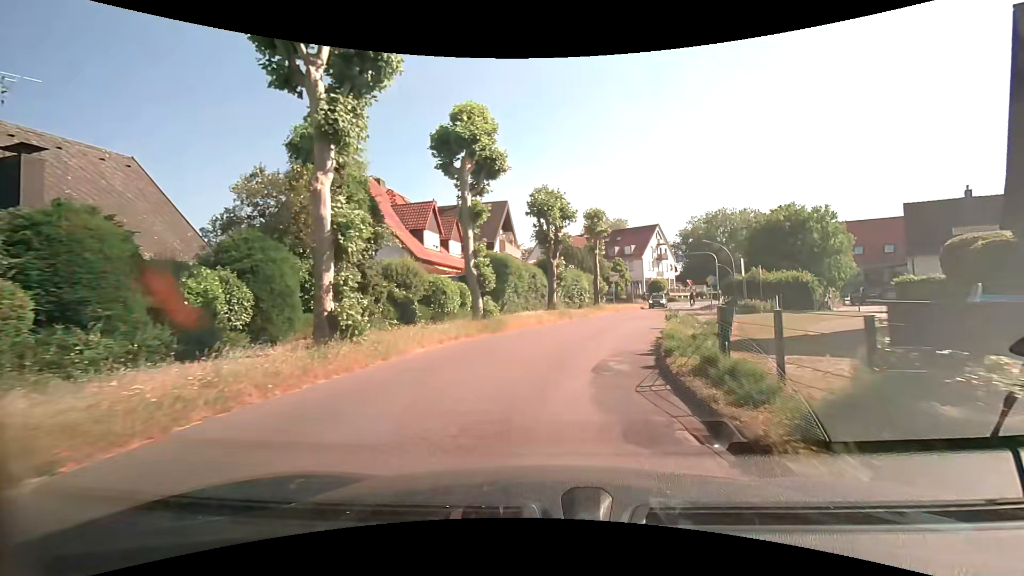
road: tertiary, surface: asphalt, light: Day
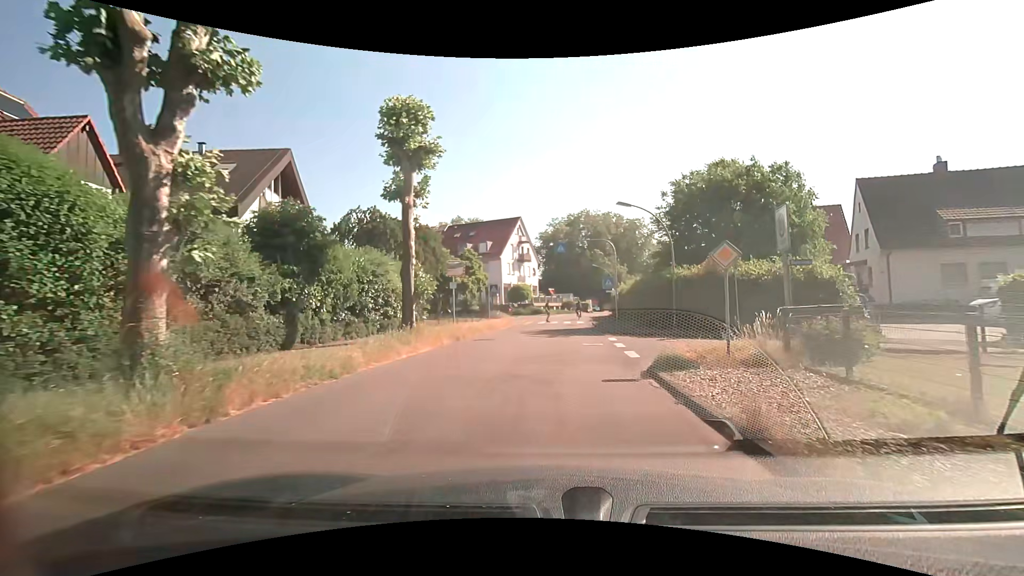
(+3.2, +22.7) m; +16°
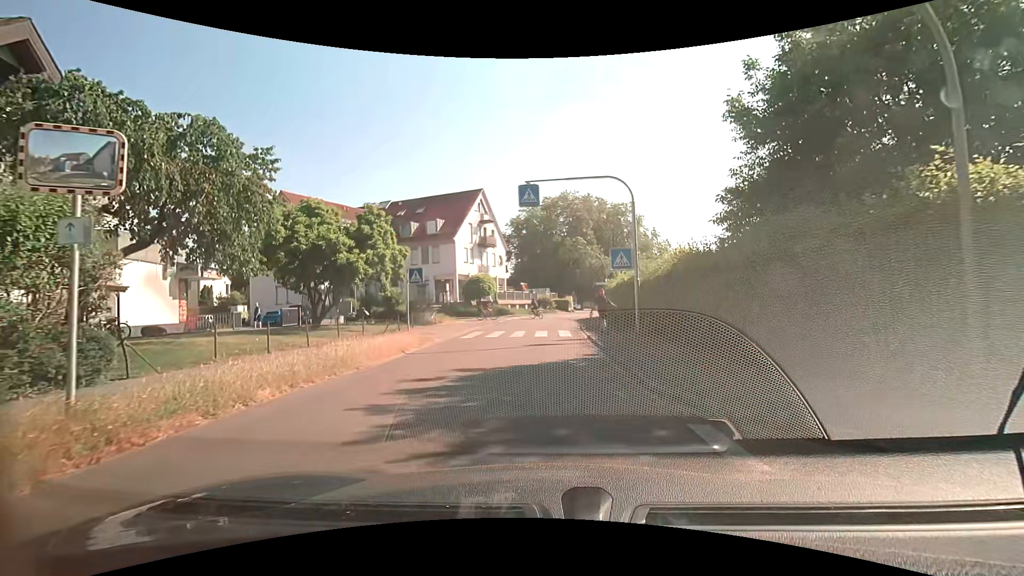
(+1.0, +17.2) m; +4°
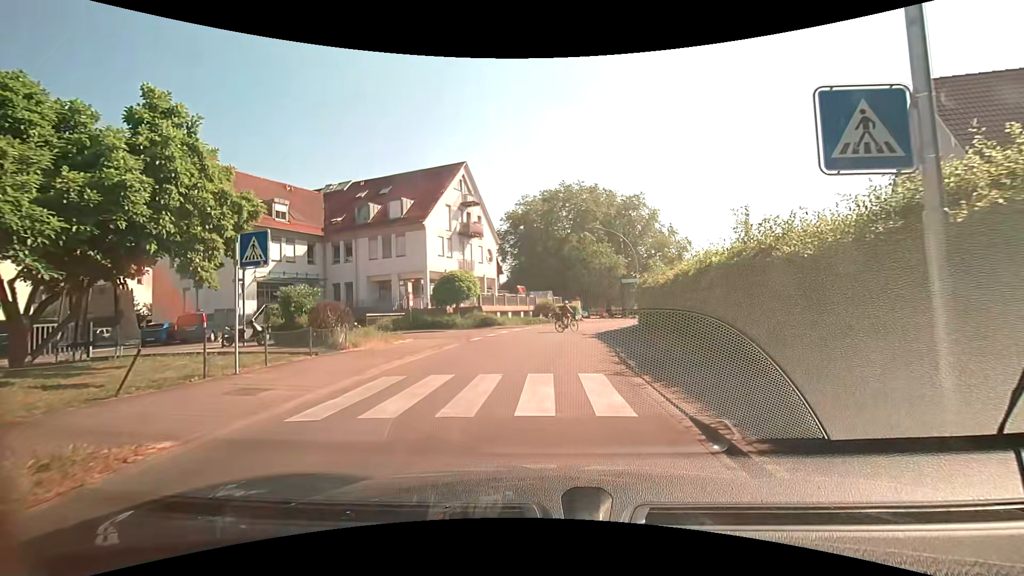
(-0.3, +13.8) m; -2°
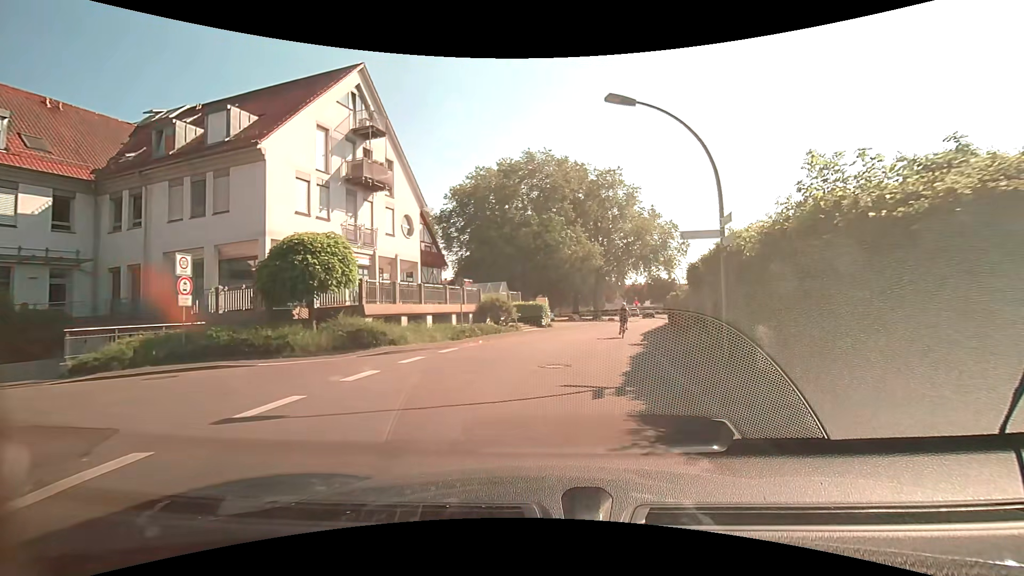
(+0.6, +18.5) m; +5°
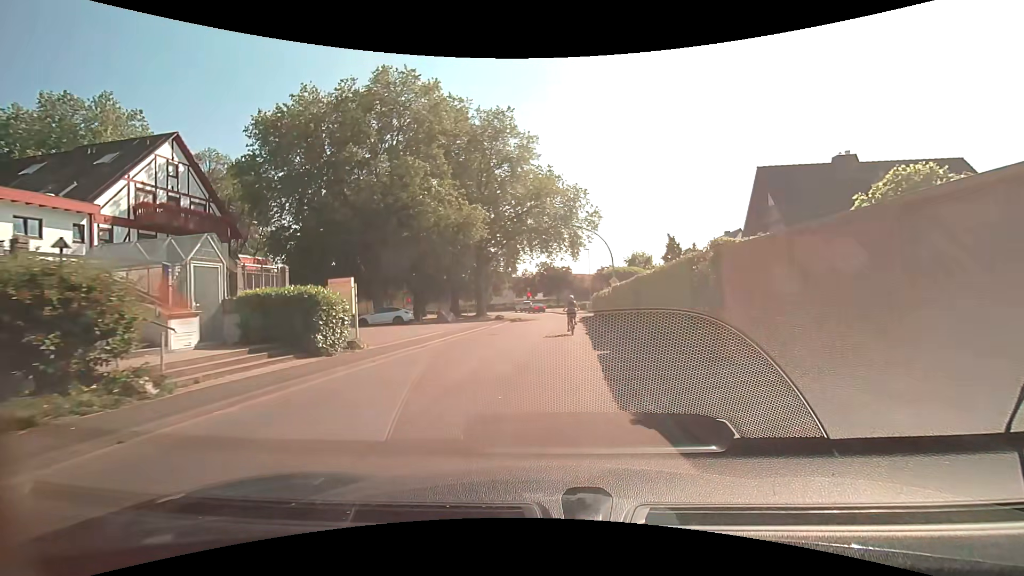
(+2.3, +21.6) m; +13°
(0, +10) (+1, +20) (+1, +30) (+1, +40) (+2, +50) (+1, +60) (0, +70) (-3, +79) (-8, +88) (-15, +95) m
